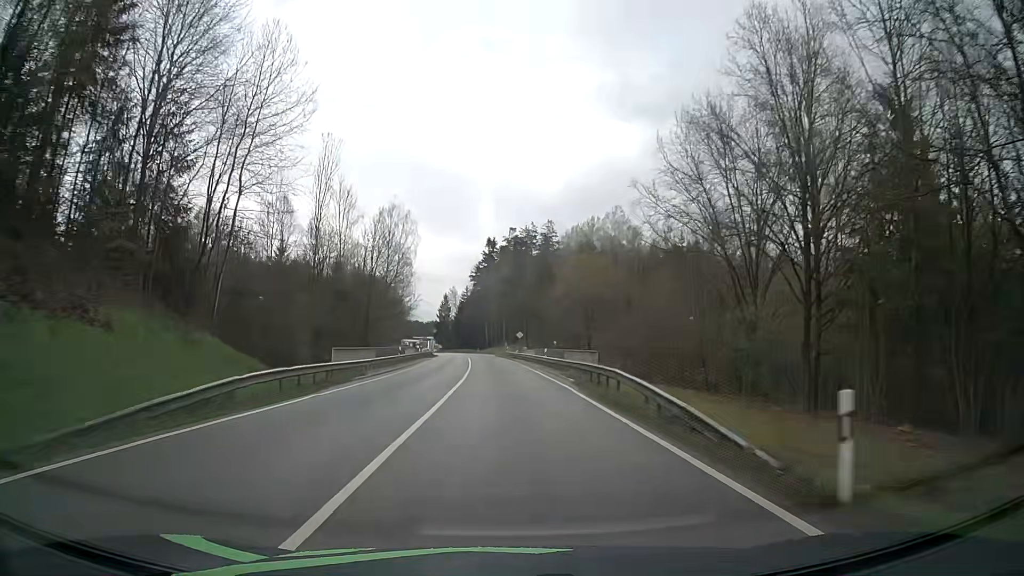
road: secondary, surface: asphalt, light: Day
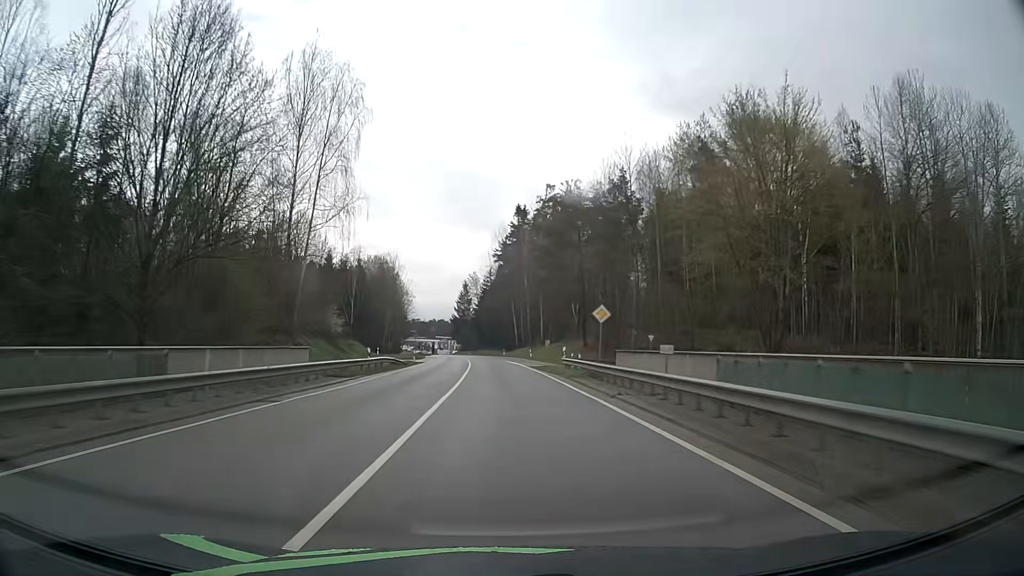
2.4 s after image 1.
(-1.1, +49.5) m; -3°
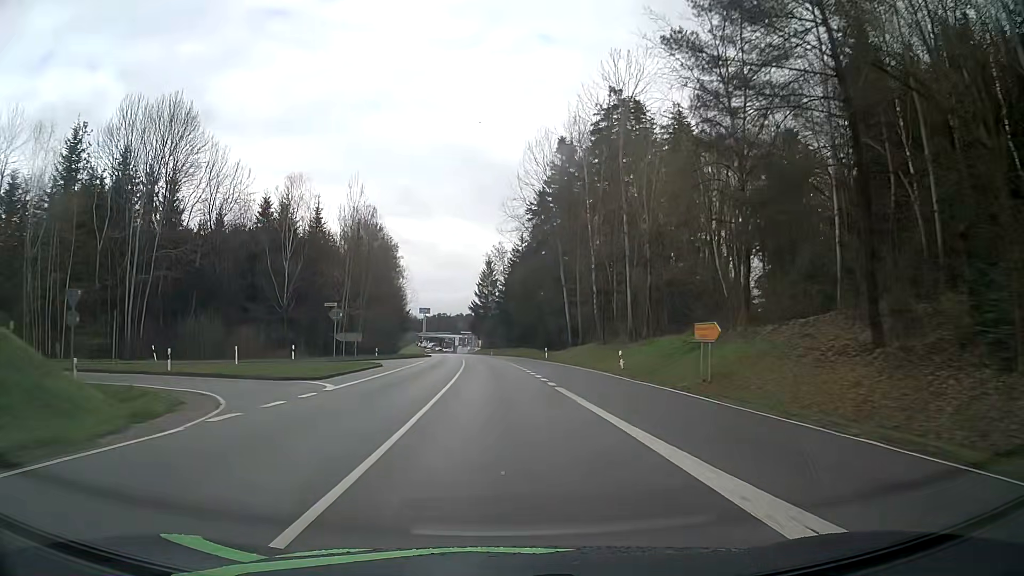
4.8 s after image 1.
(-1.1, +50.7) m; -3°
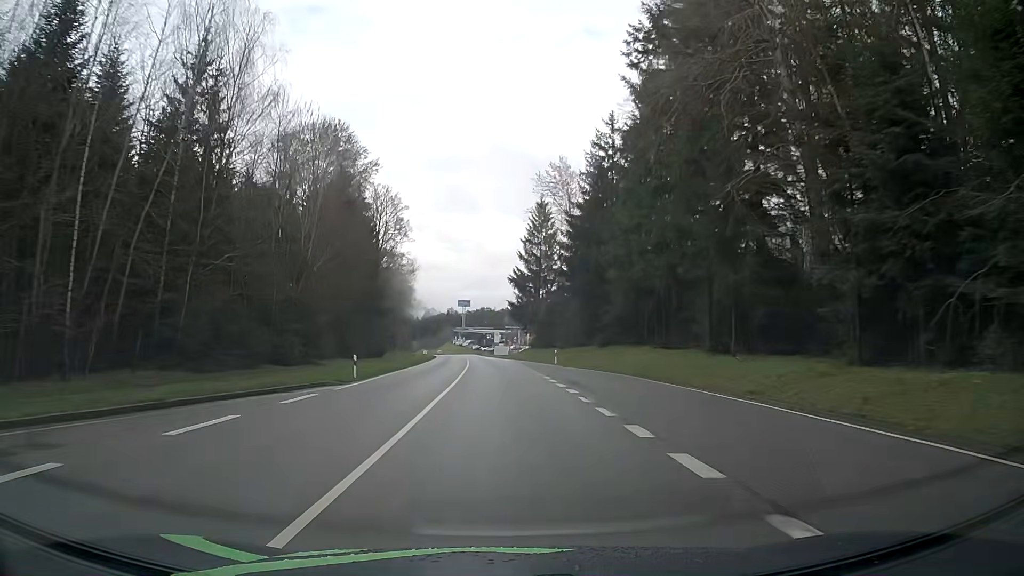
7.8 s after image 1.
(-2.3, +64.4) m; -4°
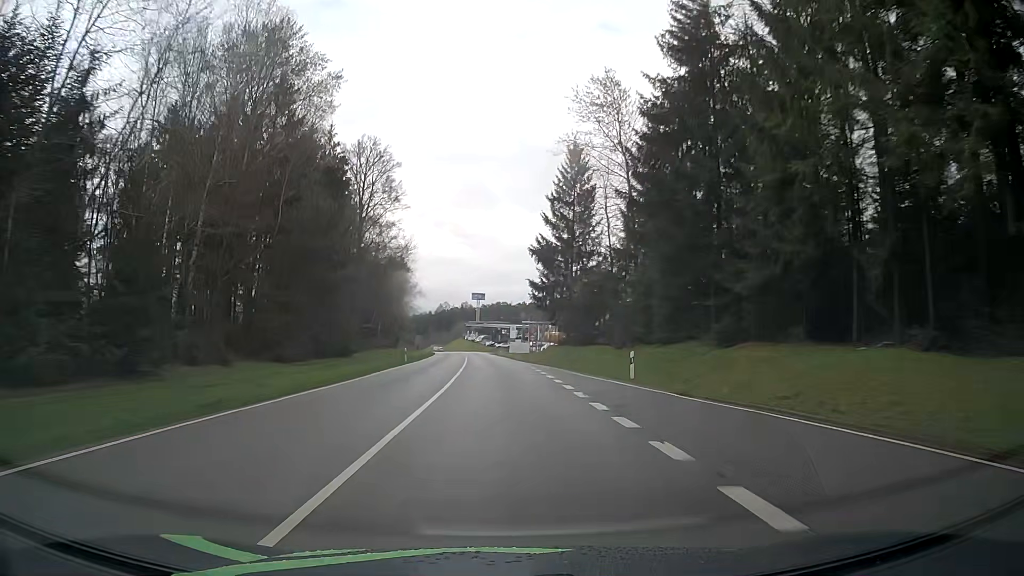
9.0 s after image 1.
(-0.2, +26.1) m; -1°
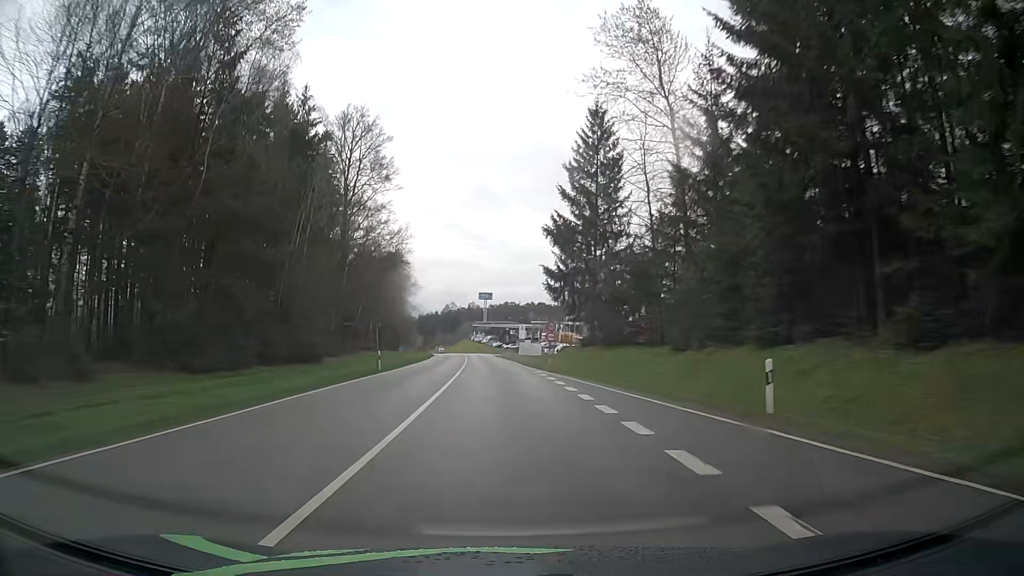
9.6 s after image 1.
(-0.1, +12.9) m; -1°
